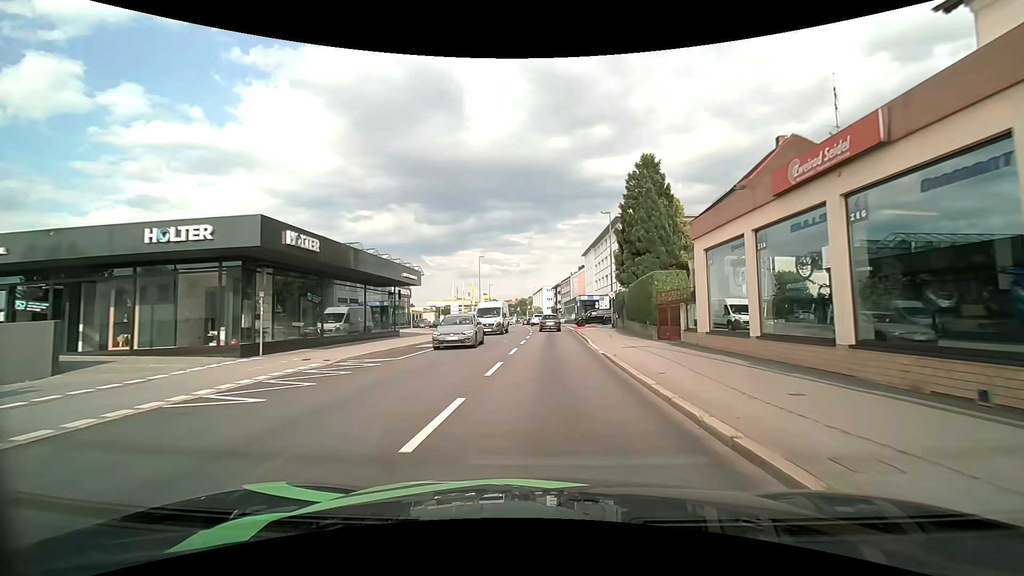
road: tertiary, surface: asphalt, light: Day
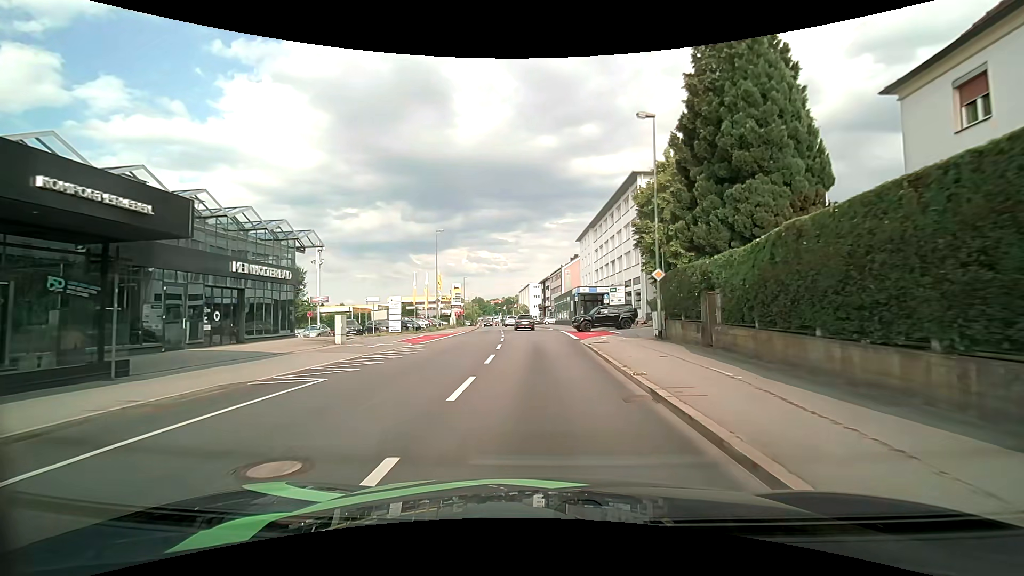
(+0.5, +21.0) m; +2°
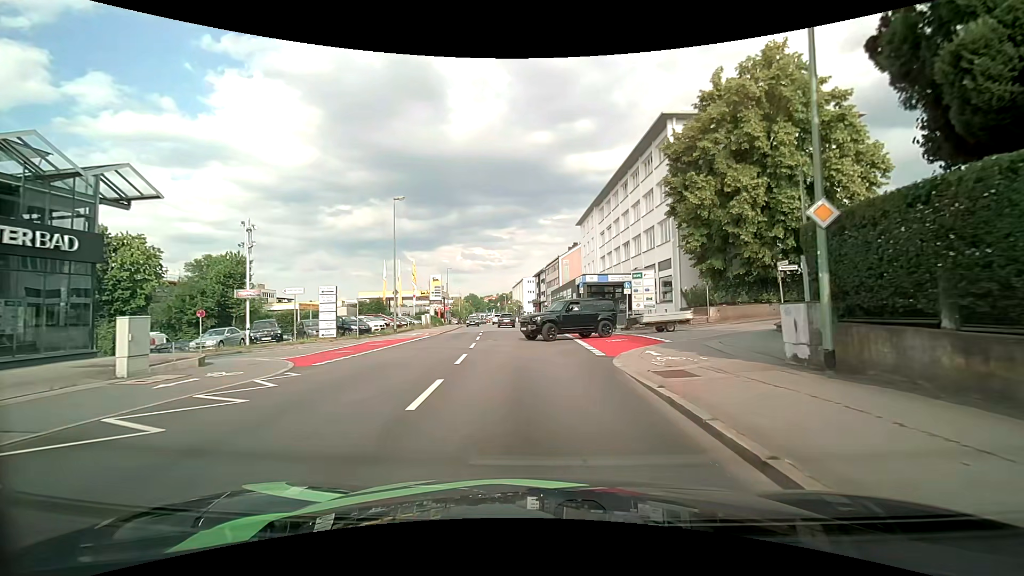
(0.0, +12.7) m; 0°
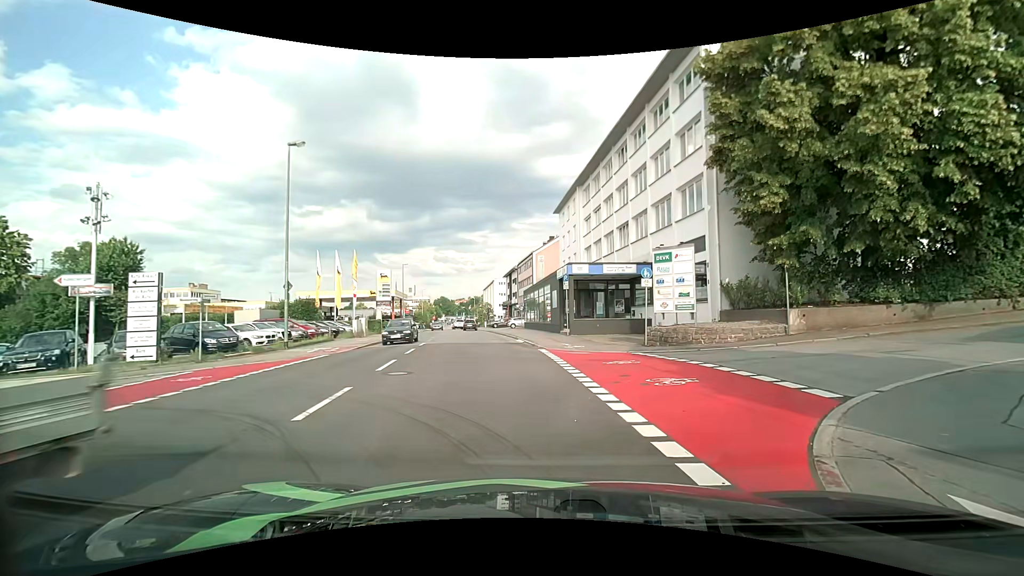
(+0.1, +11.9) m; +5°
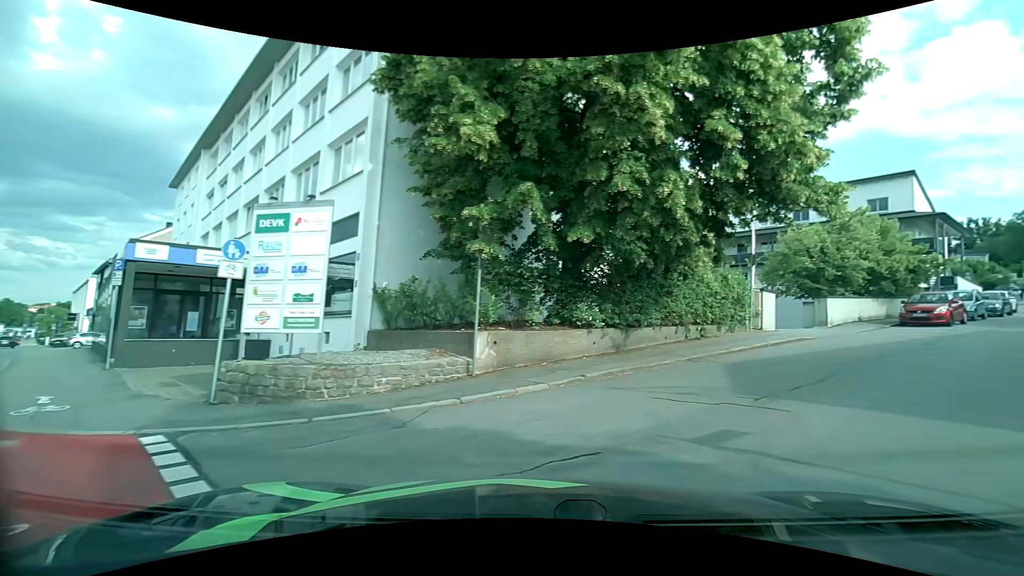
(+1.7, +9.4) m; +34°
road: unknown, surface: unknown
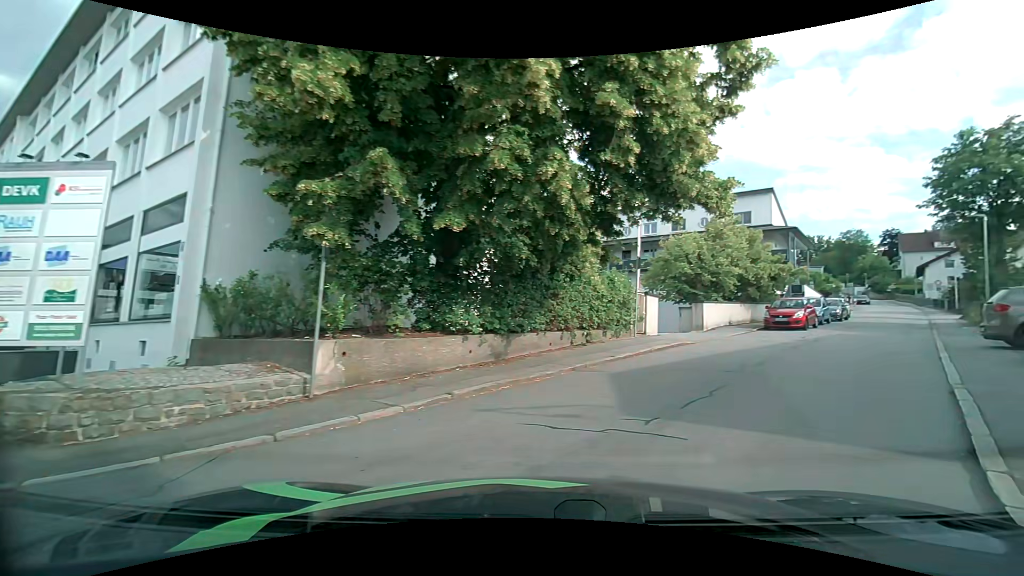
(+0.2, +1.8) m; +12°
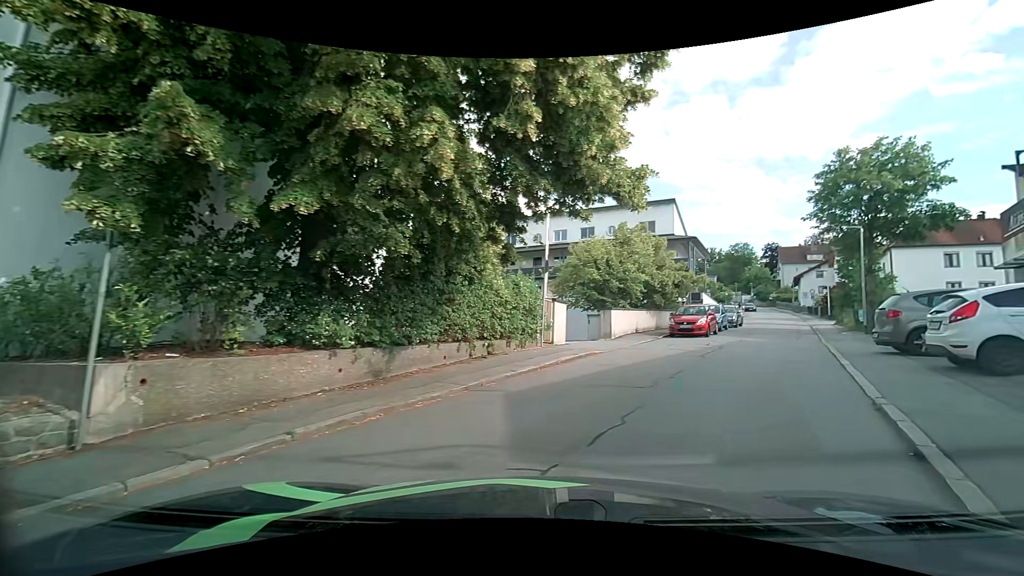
(+0.2, +1.8) m; +10°
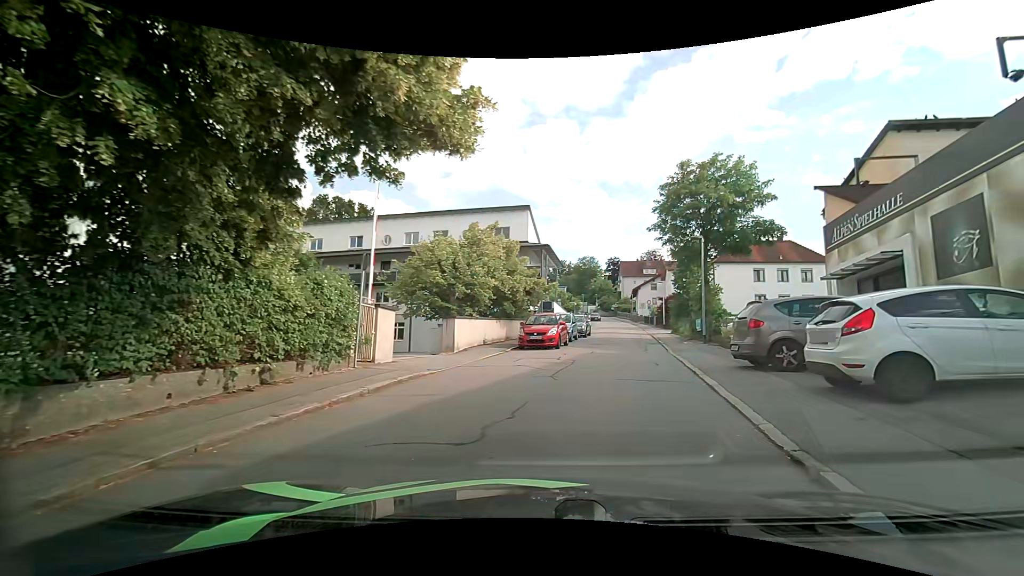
(+0.6, +3.4) m; +17°
